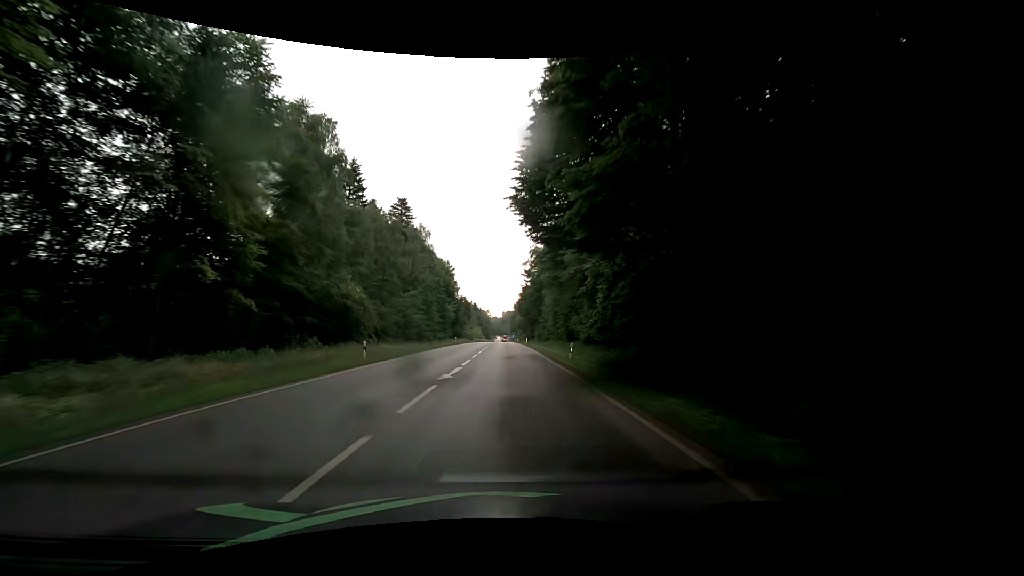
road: secondary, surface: asphalt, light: Day
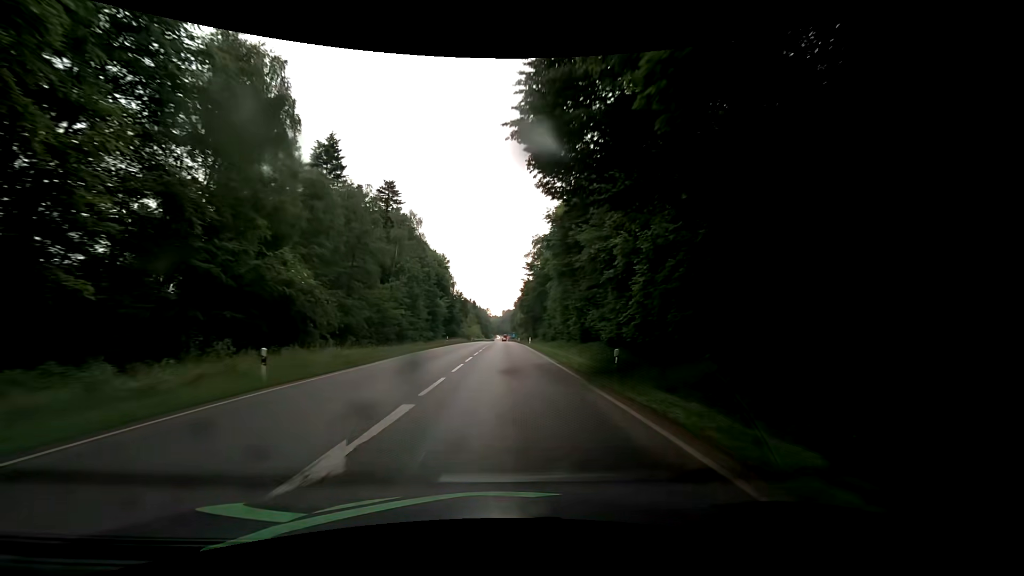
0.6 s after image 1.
(0.0, +10.1) m; +1°
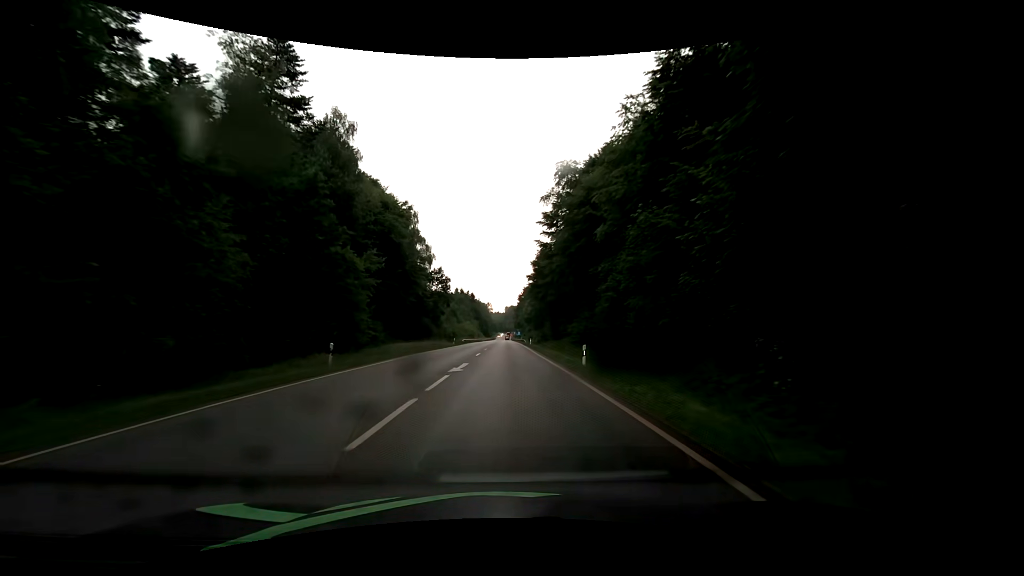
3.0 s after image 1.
(-0.6, +41.2) m; -1°
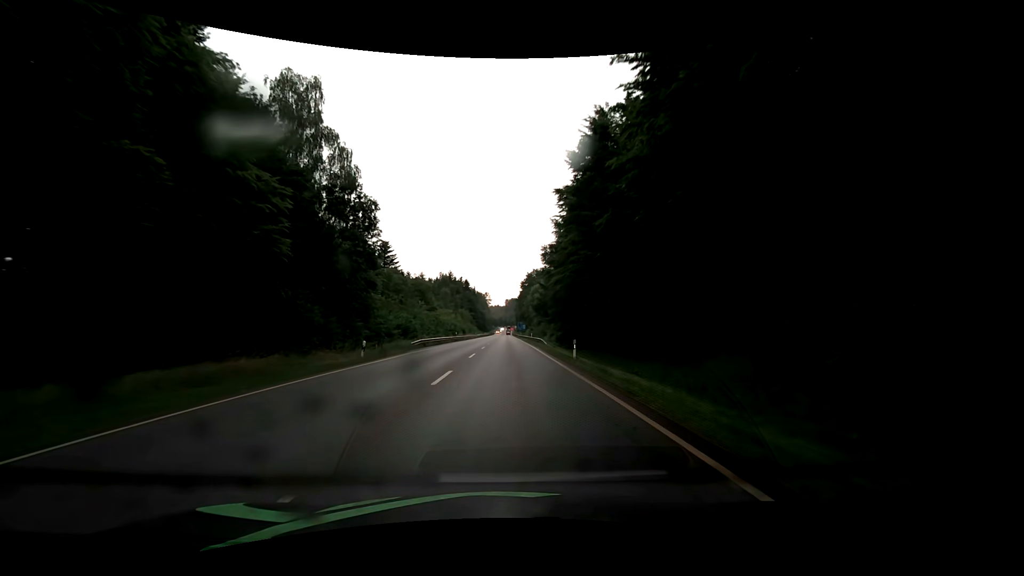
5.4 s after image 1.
(+0.1, +42.2) m; 0°
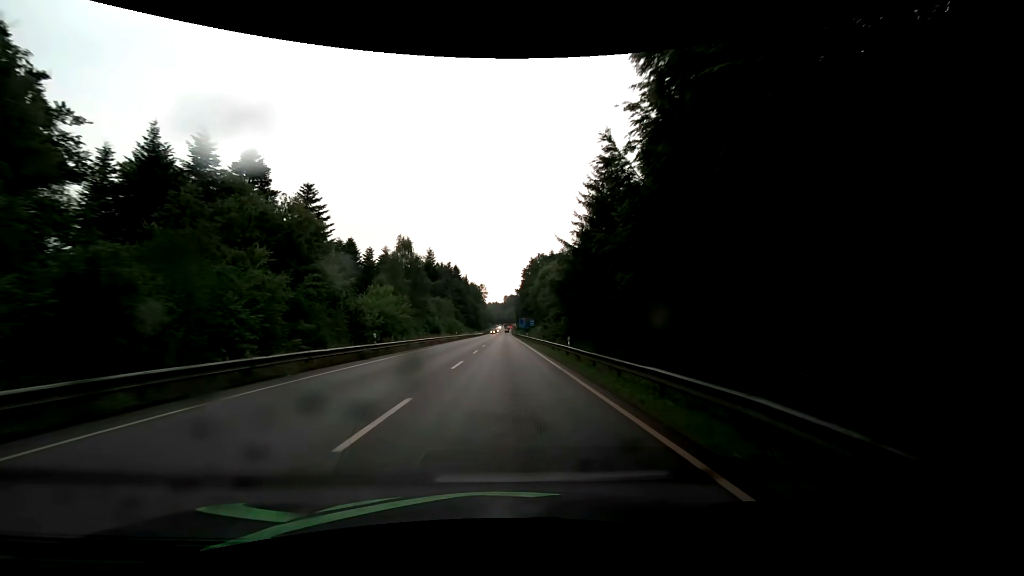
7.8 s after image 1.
(+0.3, +42.8) m; 0°
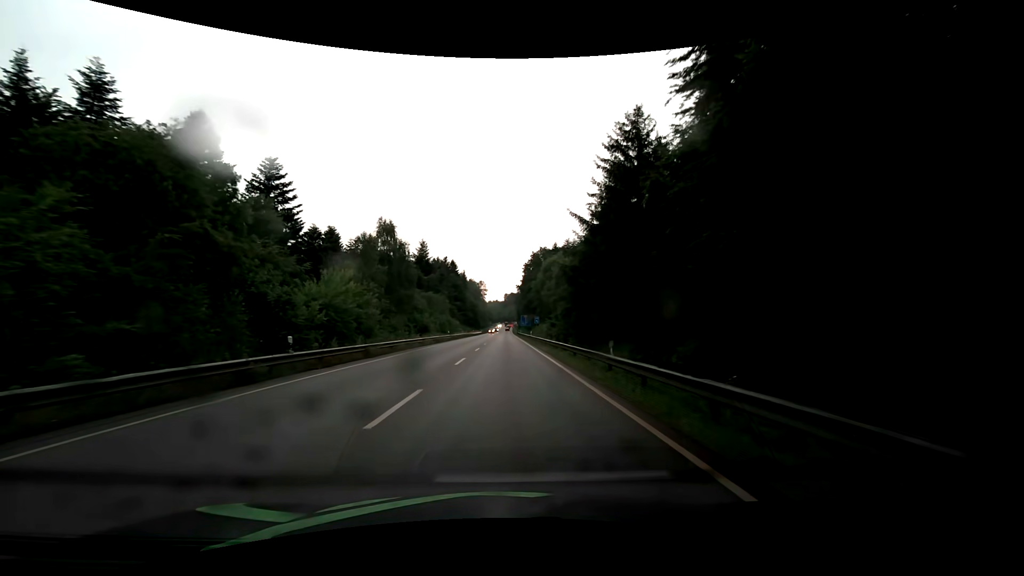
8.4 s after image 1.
(+0.1, +10.8) m; 0°
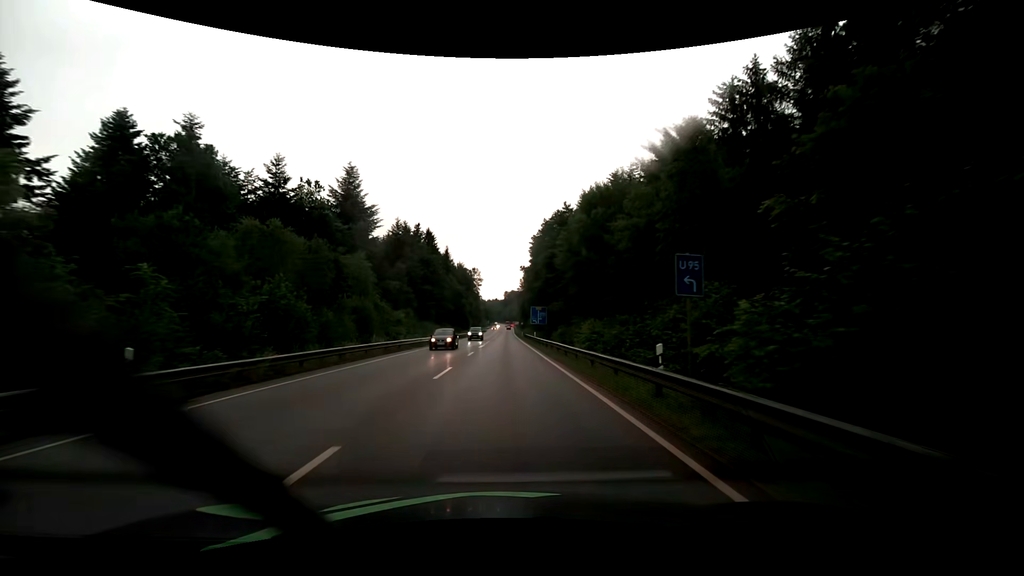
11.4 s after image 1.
(-0.2, +53.9) m; 0°
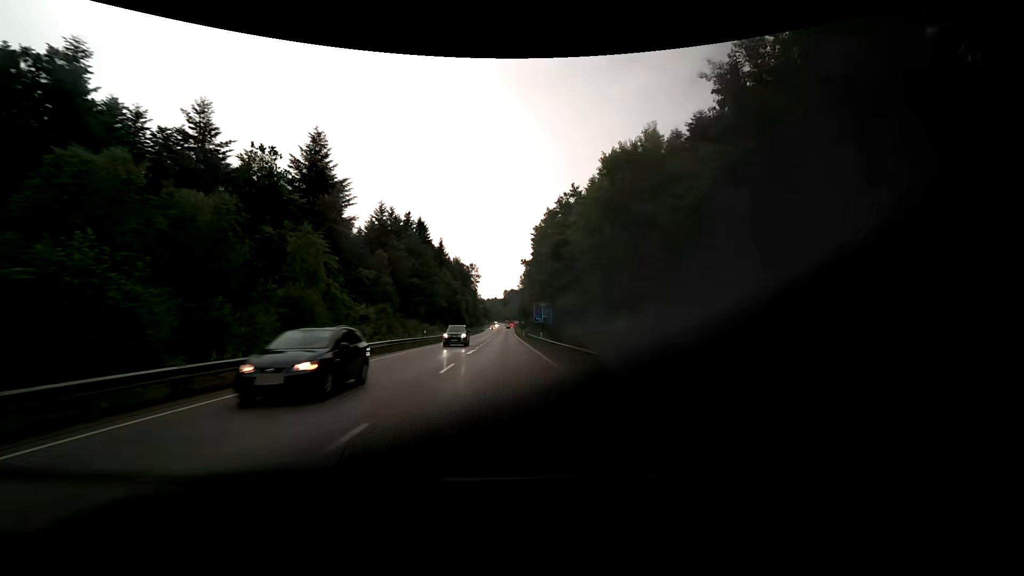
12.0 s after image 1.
(0.0, +10.8) m; 0°
(0, +10) (0, +20) (0, +30) (0, +40) (0, +50) (0, +60) (0, +70) (0, +80) (0, +90) (0, +100) m
